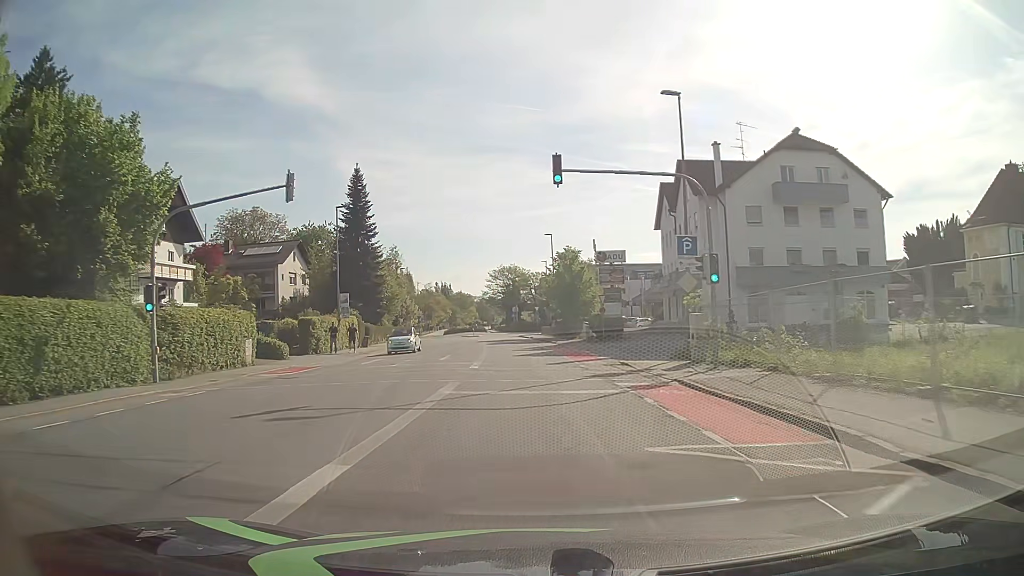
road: tertiary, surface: asphalt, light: Day
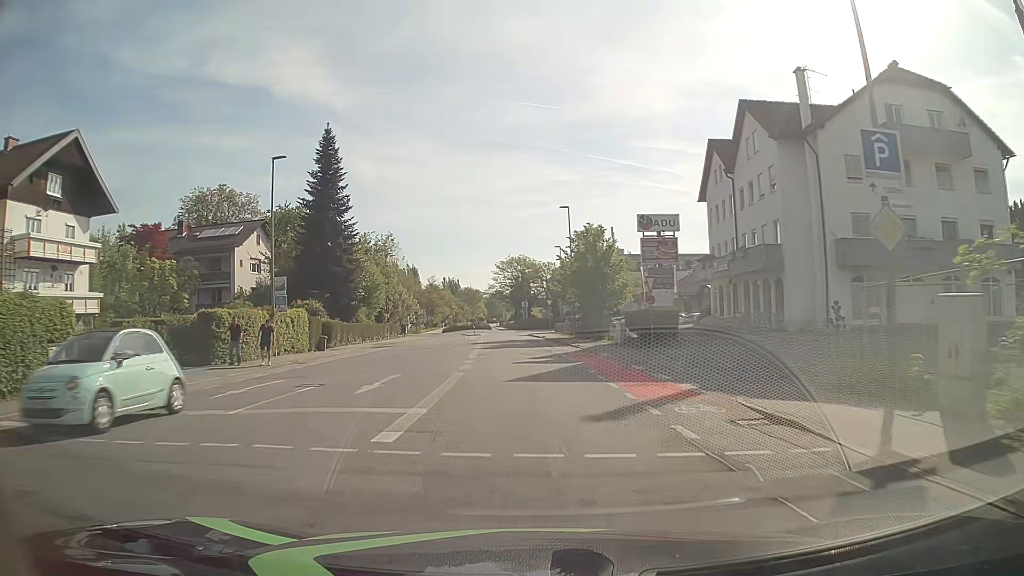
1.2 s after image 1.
(-0.1, +14.2) m; -1°
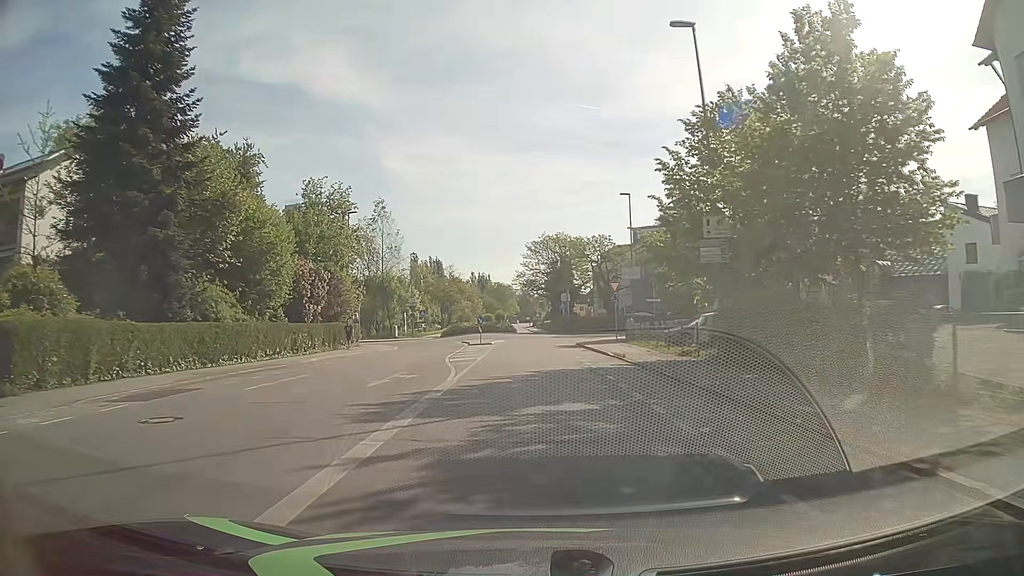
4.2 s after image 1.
(-1.1, +33.6) m; -3°
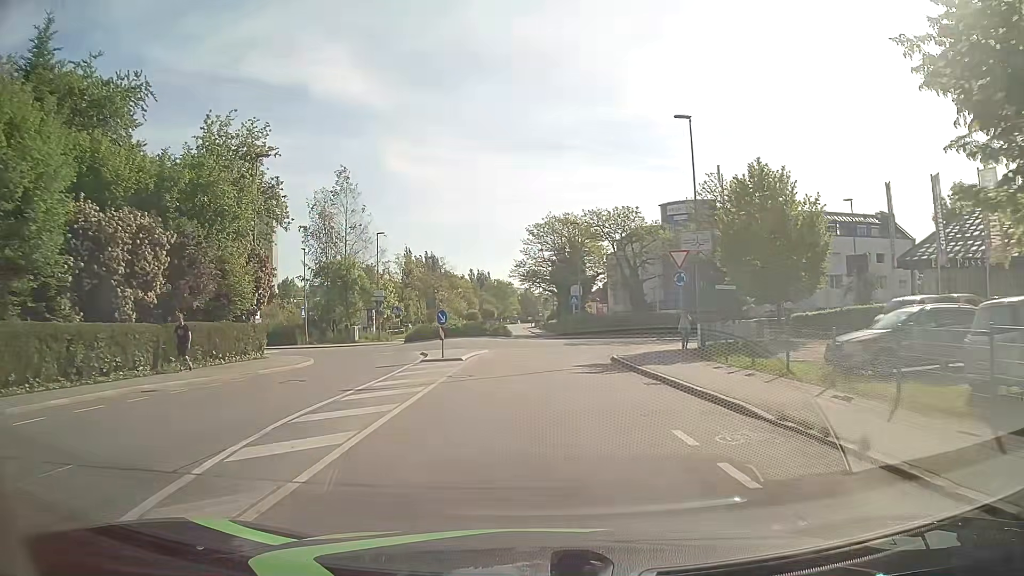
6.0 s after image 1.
(-0.1, +18.6) m; 0°
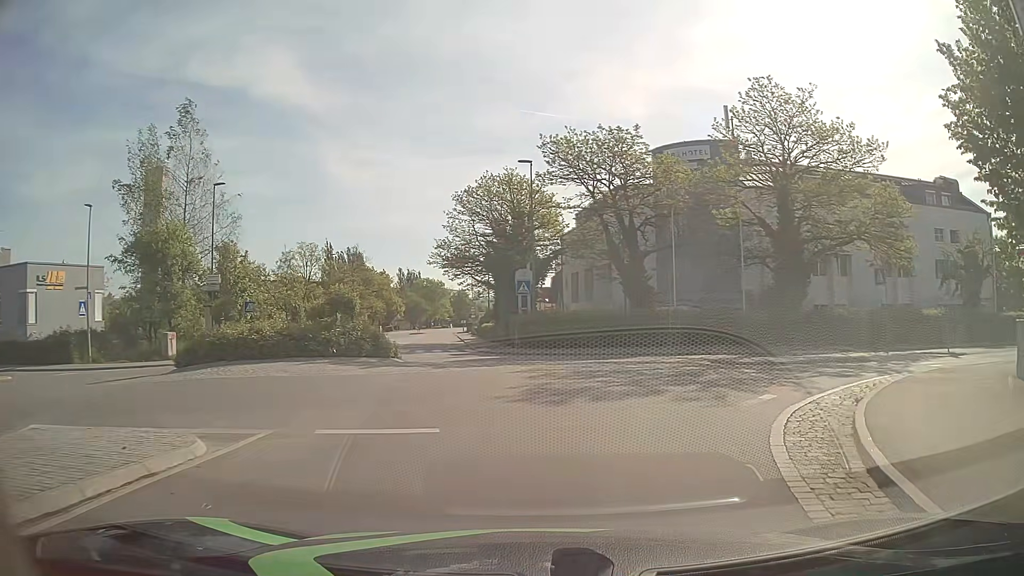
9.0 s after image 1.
(+0.5, +23.9) m; +5°
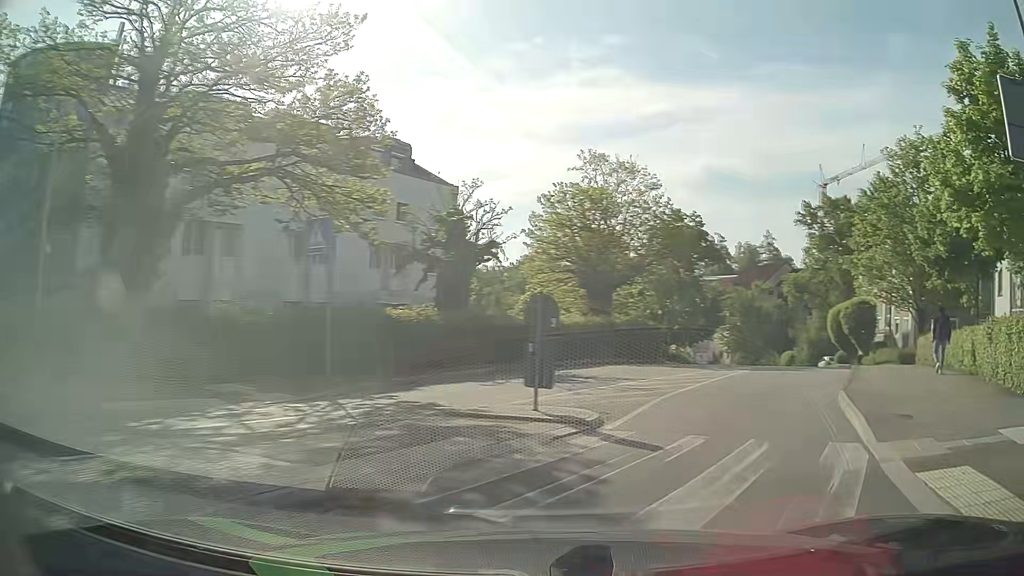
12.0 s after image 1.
(+5.9, +15.5) m; +54°
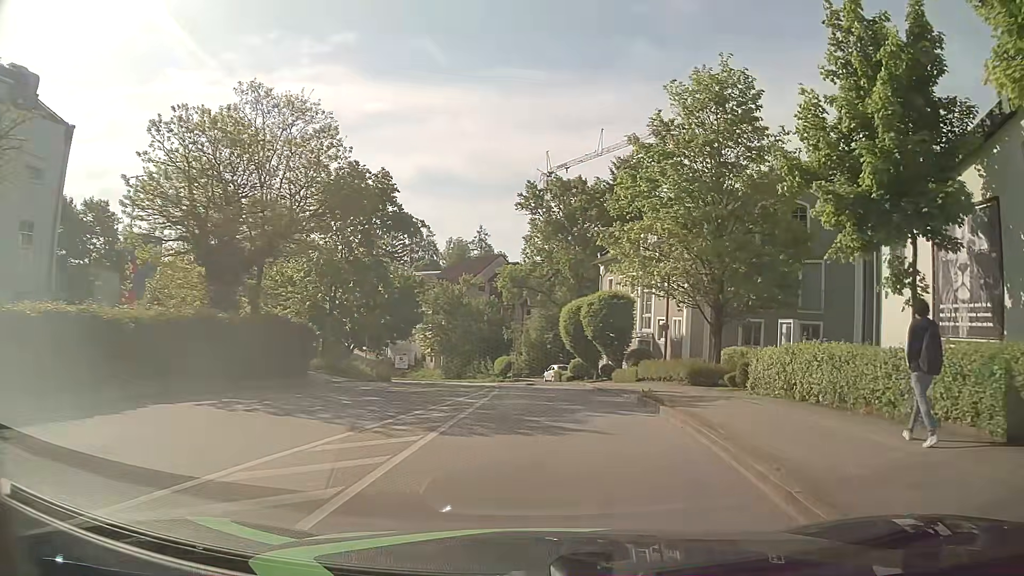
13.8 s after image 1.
(+3.9, +13.1) m; +25°
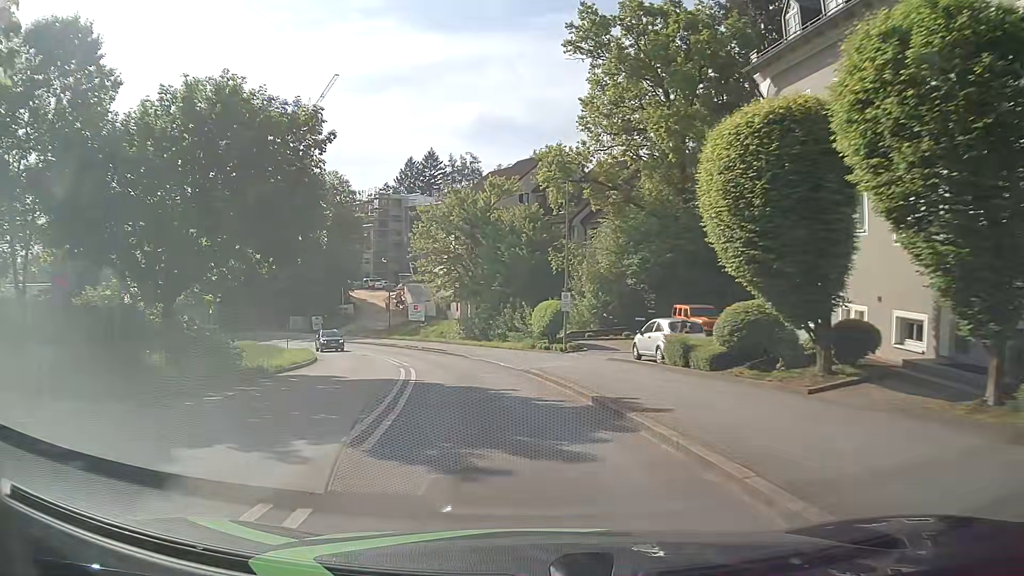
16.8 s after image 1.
(+0.1, +31.1) m; -5°
(-1, +10) (-2, +20) (-4, +30) (-7, +39) (-11, +48) (-16, +57) (-21, +66) (-27, +74) (-33, +81) (-41, +88) m
